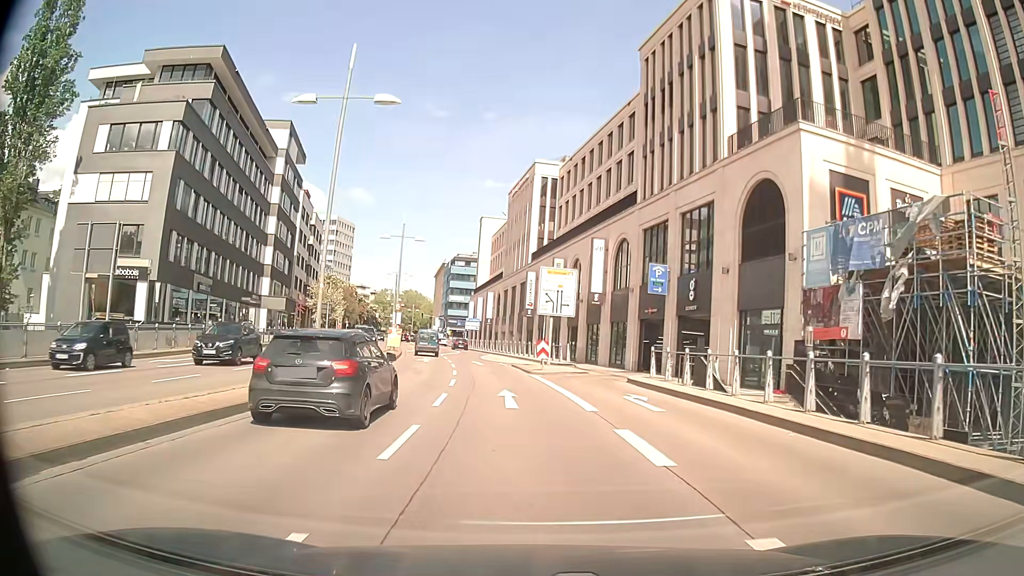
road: primary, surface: asphalt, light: Day
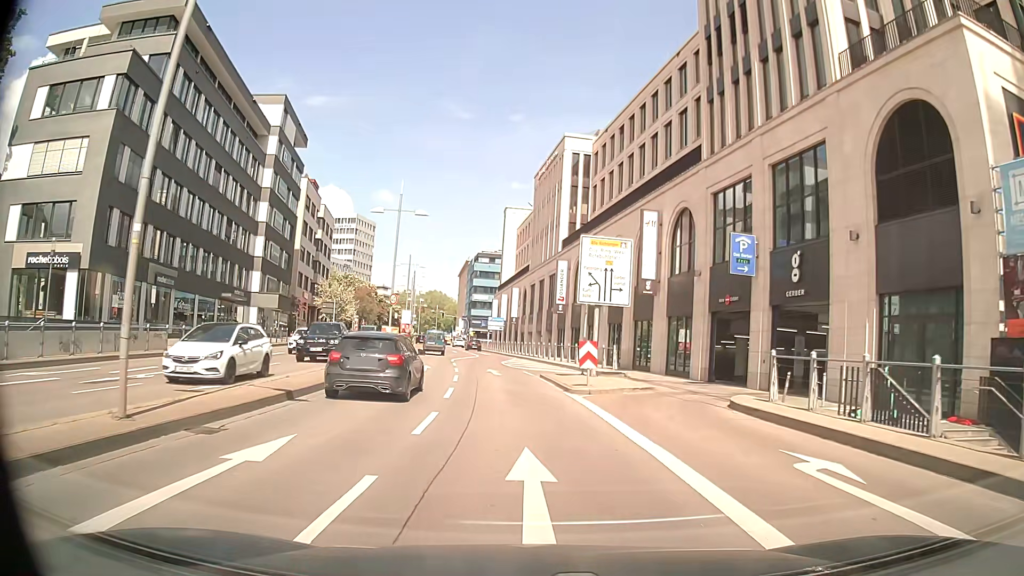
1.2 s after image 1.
(-0.2, +10.1) m; -2°
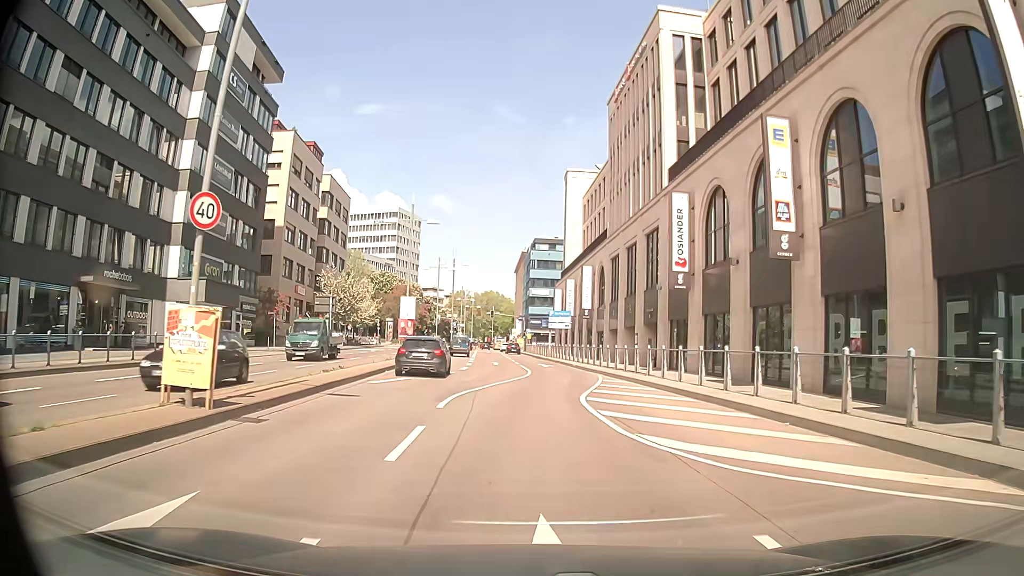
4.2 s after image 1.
(-1.6, +26.2) m; -7°
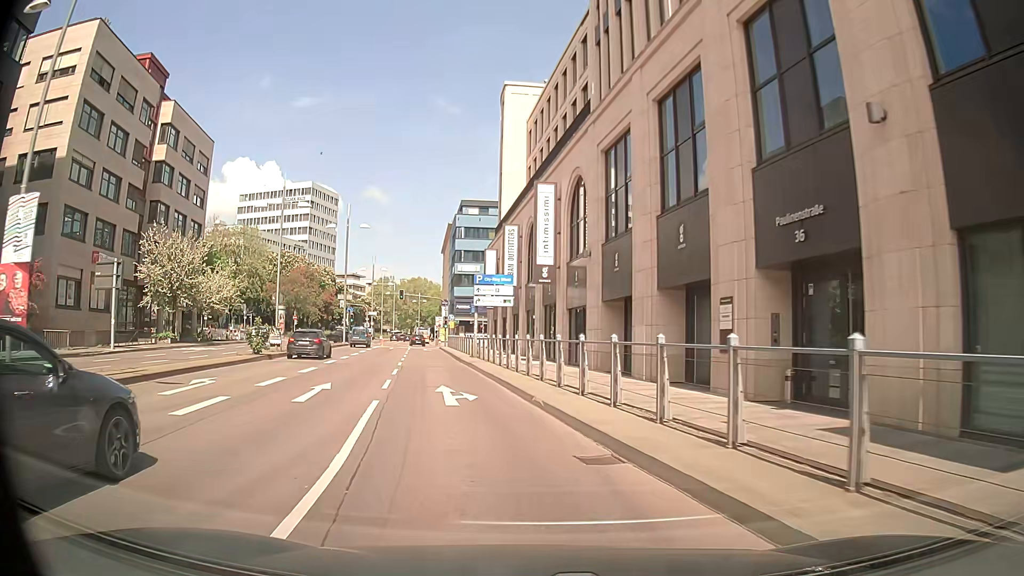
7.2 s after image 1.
(+1.3, +27.5) m; +6°
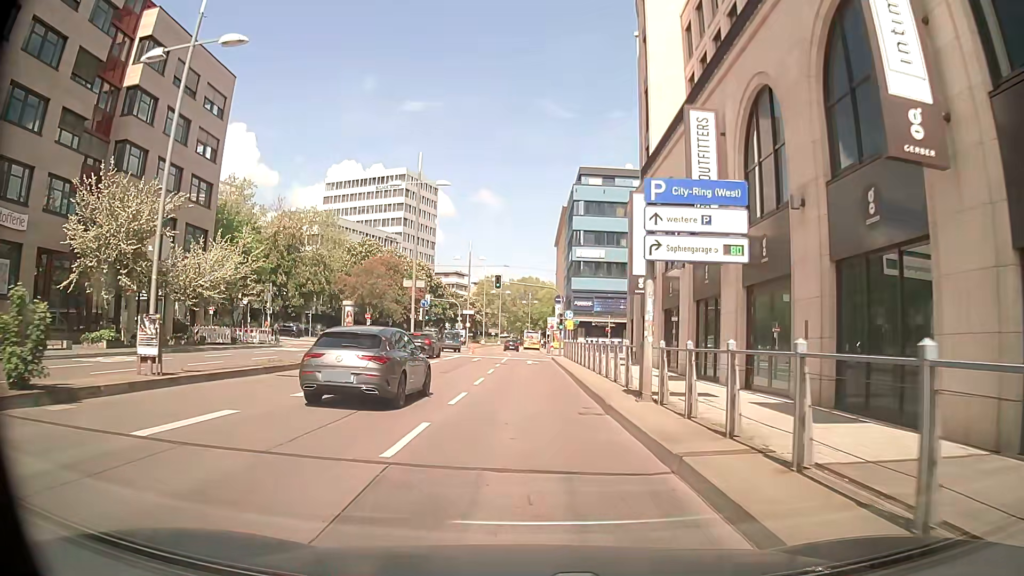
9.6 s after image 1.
(-2.6, +21.6) m; -9°
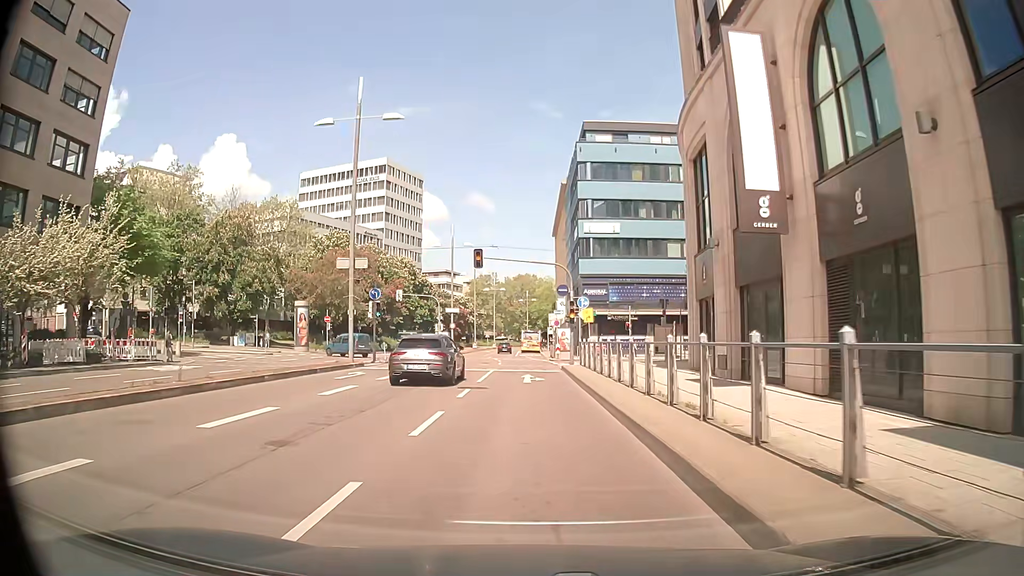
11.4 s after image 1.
(+0.1, +16.1) m; -1°
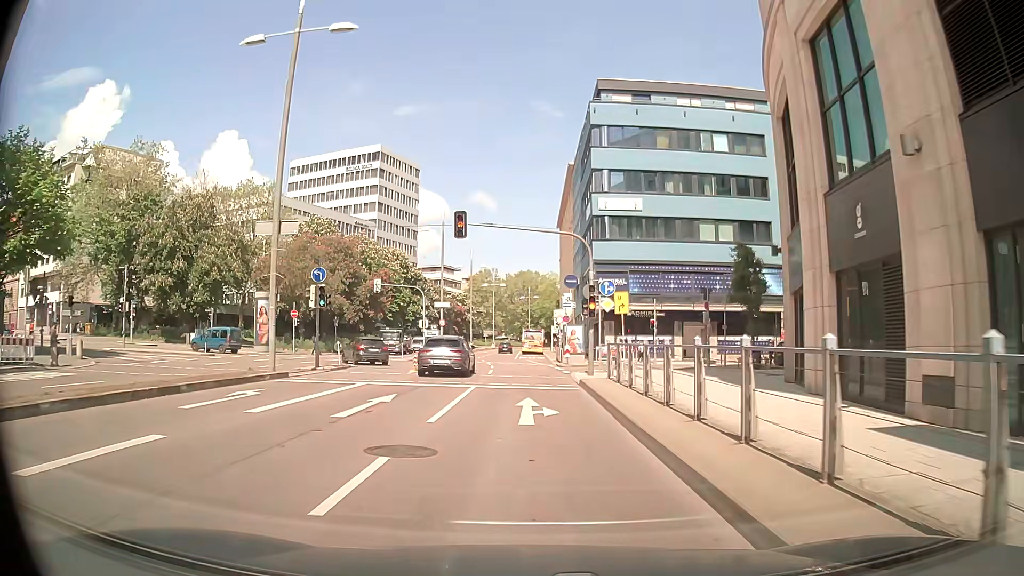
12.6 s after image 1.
(+0.1, +10.3) m; +1°
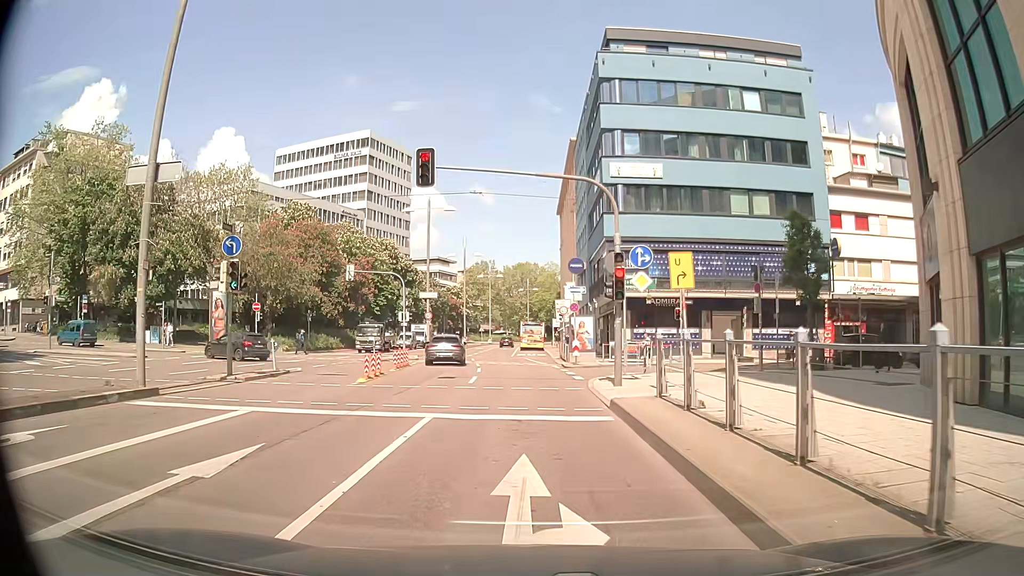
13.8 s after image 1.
(-0.1, +7.8) m; -2°
